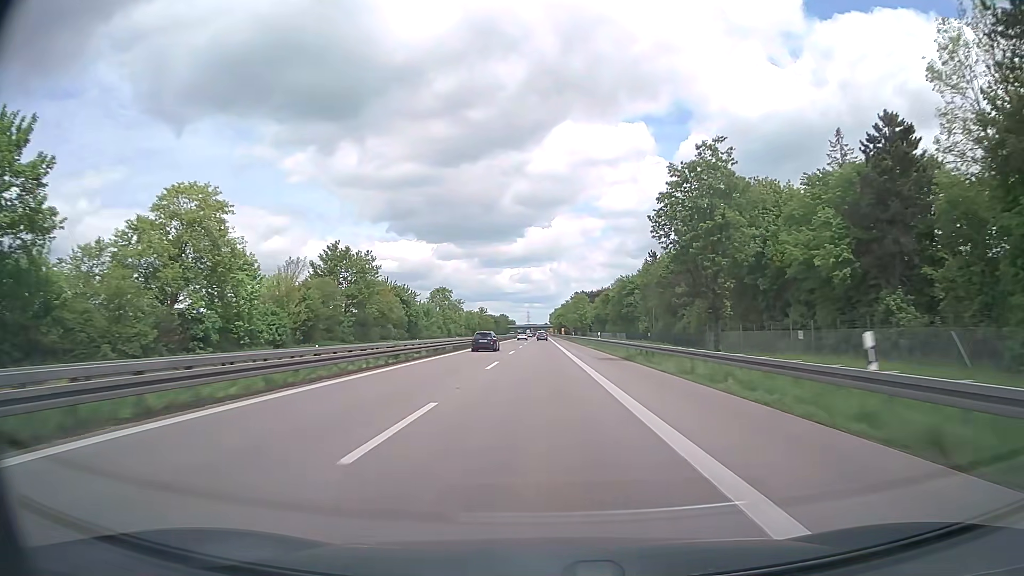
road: trunk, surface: asphalt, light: Day
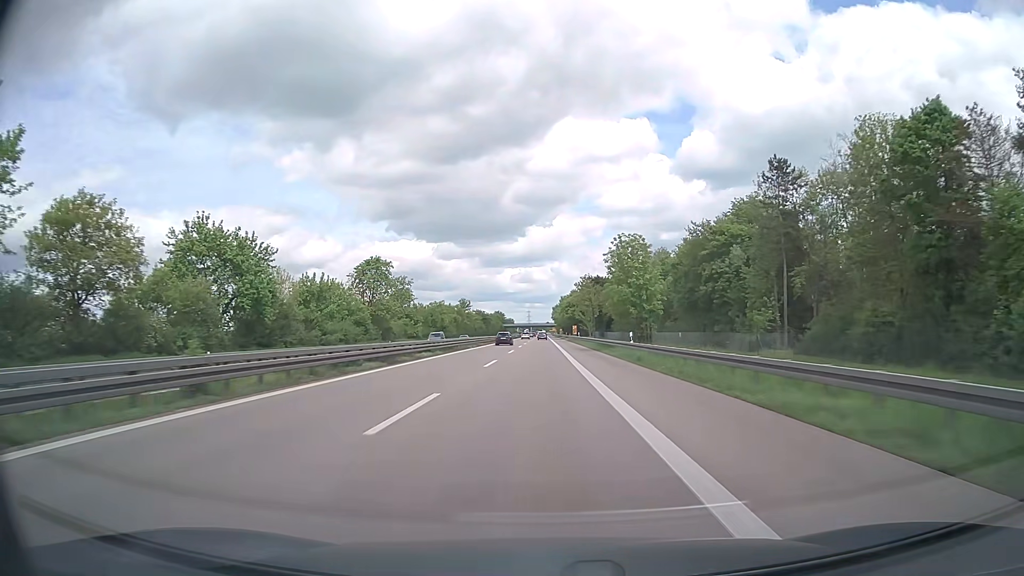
(-0.1, +70.1) m; 0°
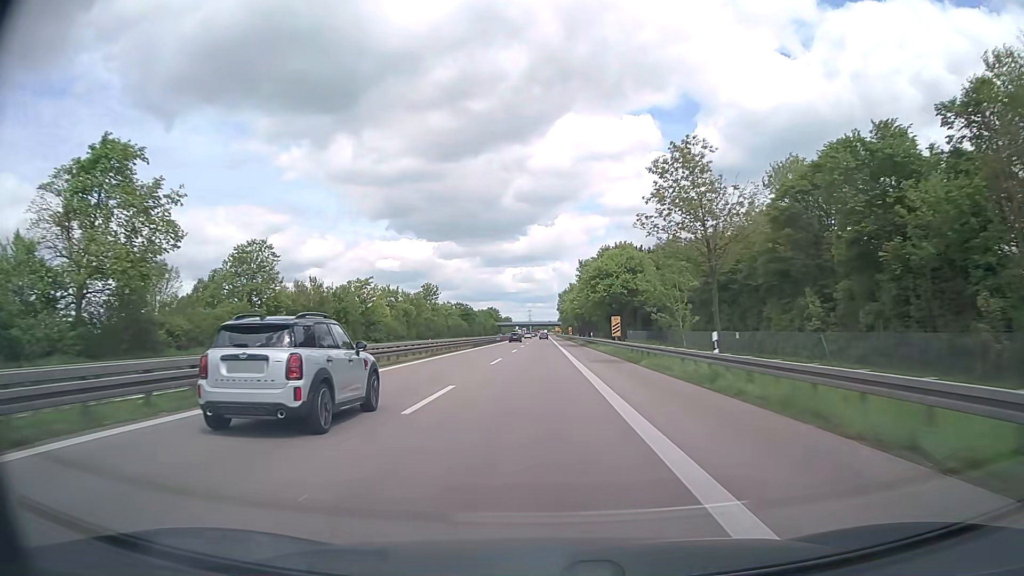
(-0.2, +69.6) m; 0°
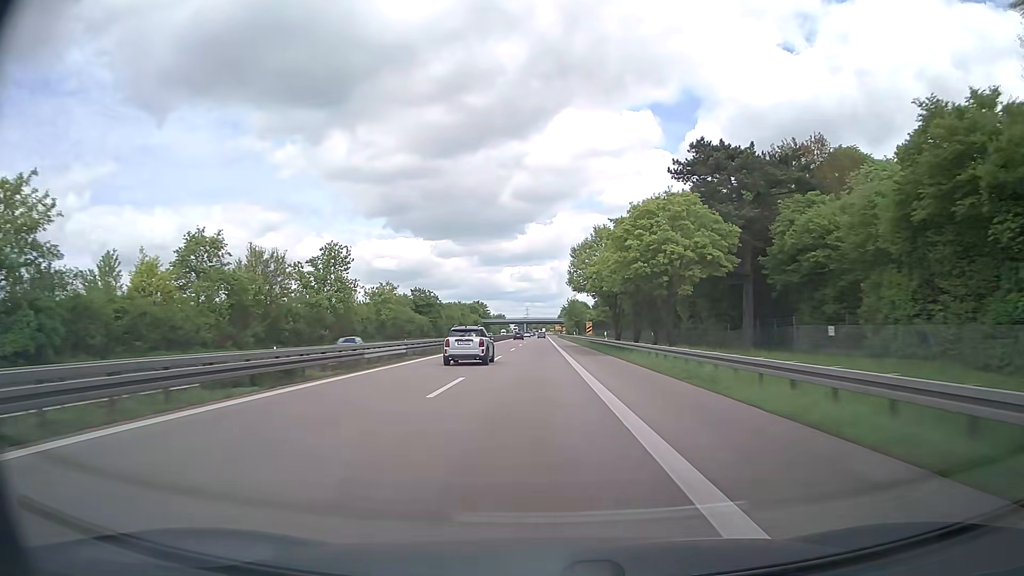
(+0.2, +69.2) m; 0°
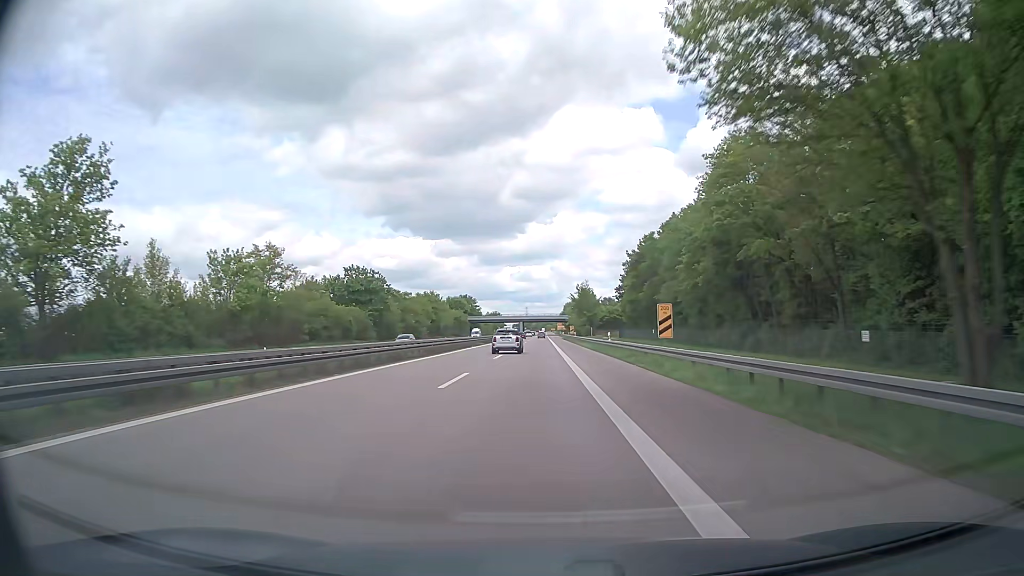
(+0.1, +51.6) m; 0°
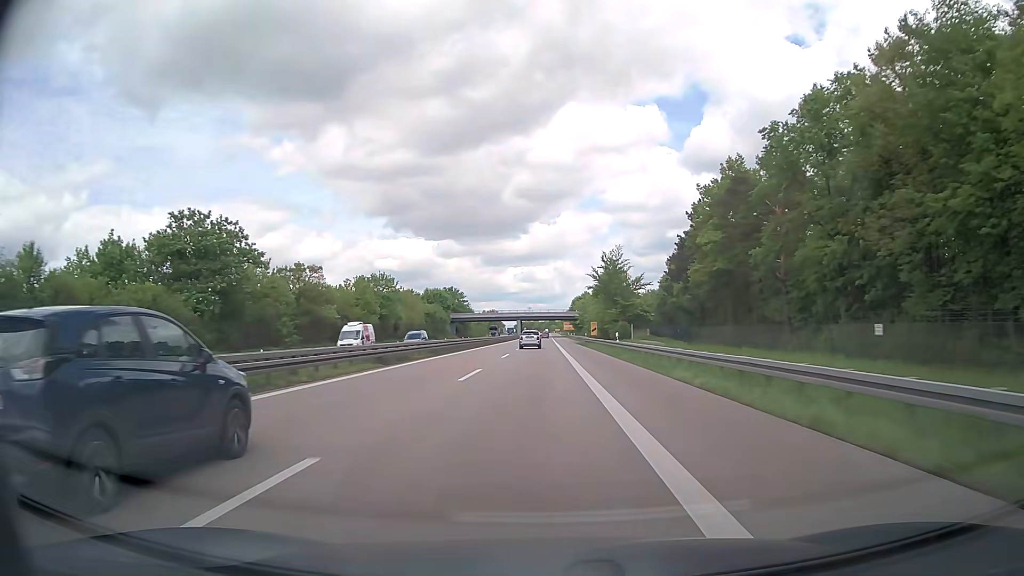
(0.0, +51.2) m; 0°
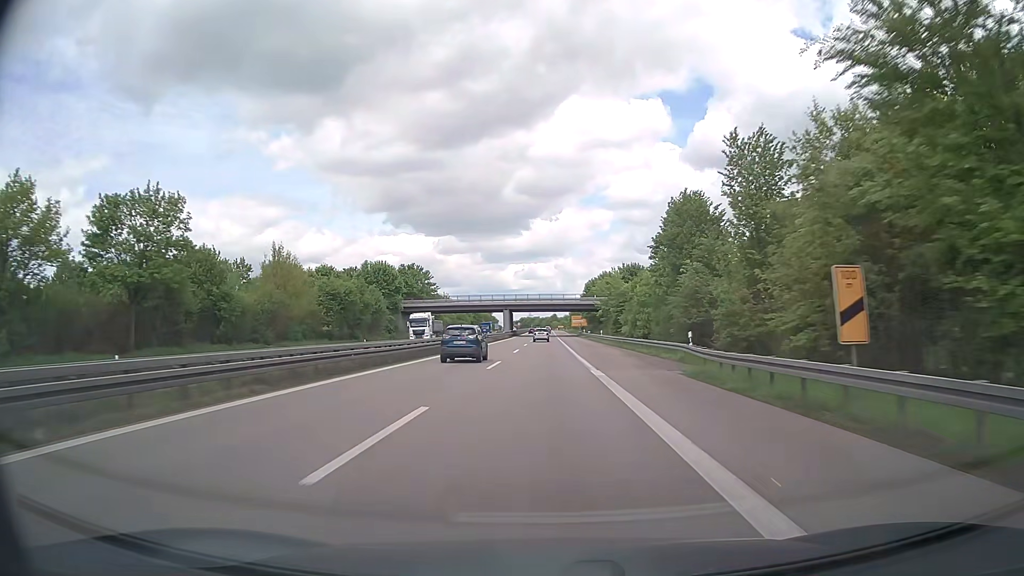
(0.0, +67.1) m; 0°
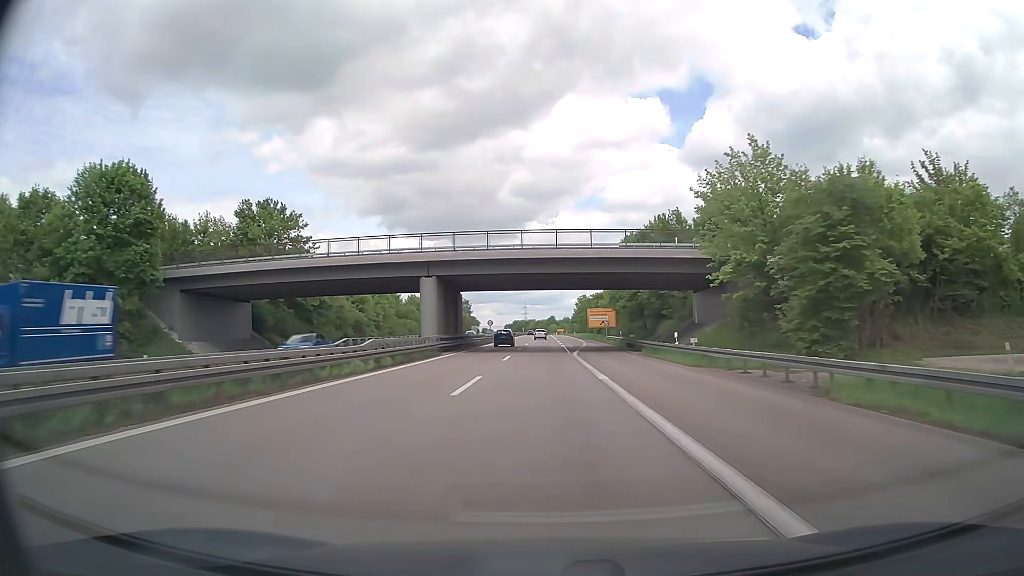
(+0.4, +81.3) m; 0°
(0, +10) (0, +20) (0, +30) (0, +40) (0, +50) (0, +60) (0, +70) (0, +80) (0, +90) (0, +100) m
